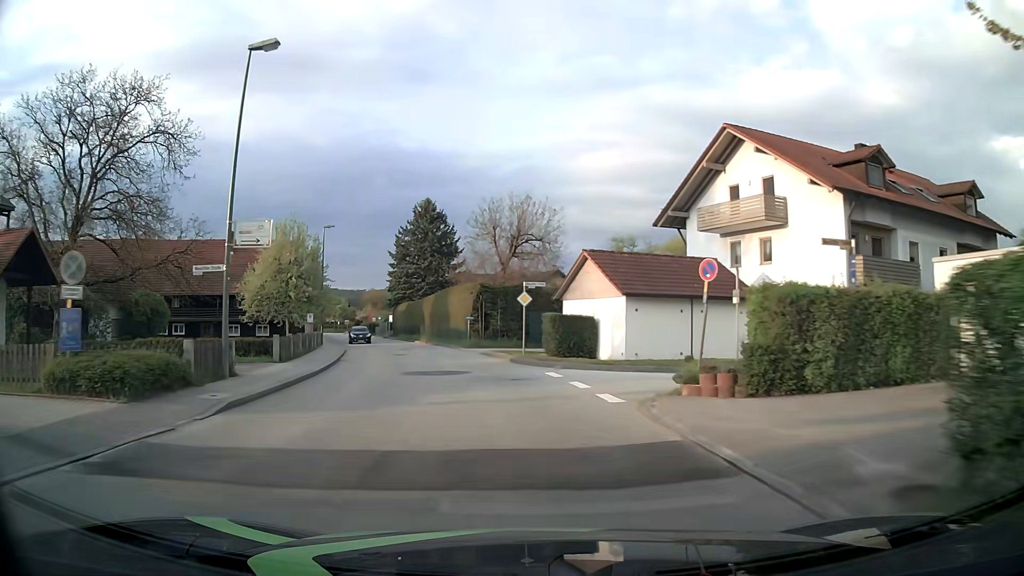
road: unclassified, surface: asphalt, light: Day
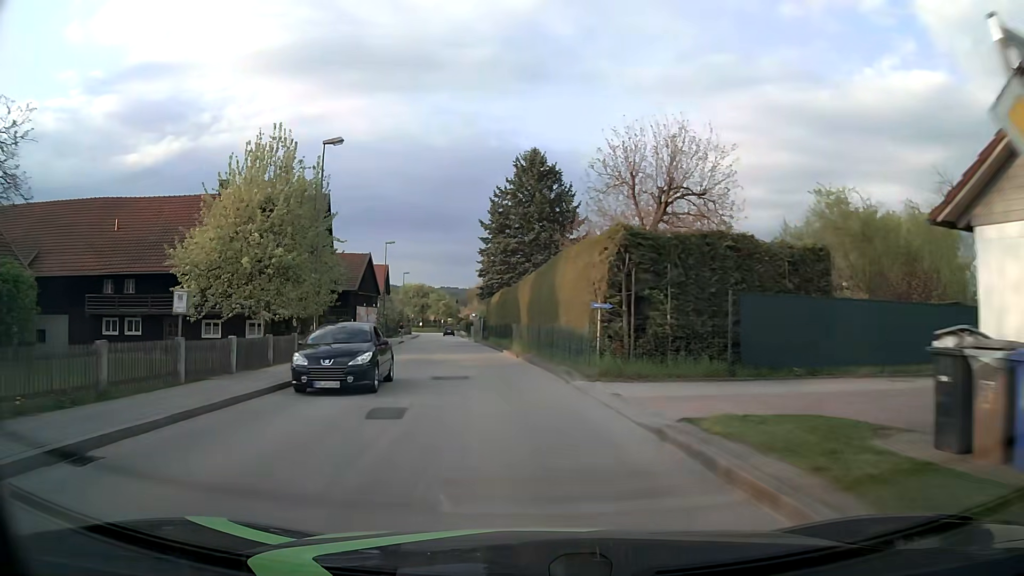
(-1.9, +22.3) m; -10°
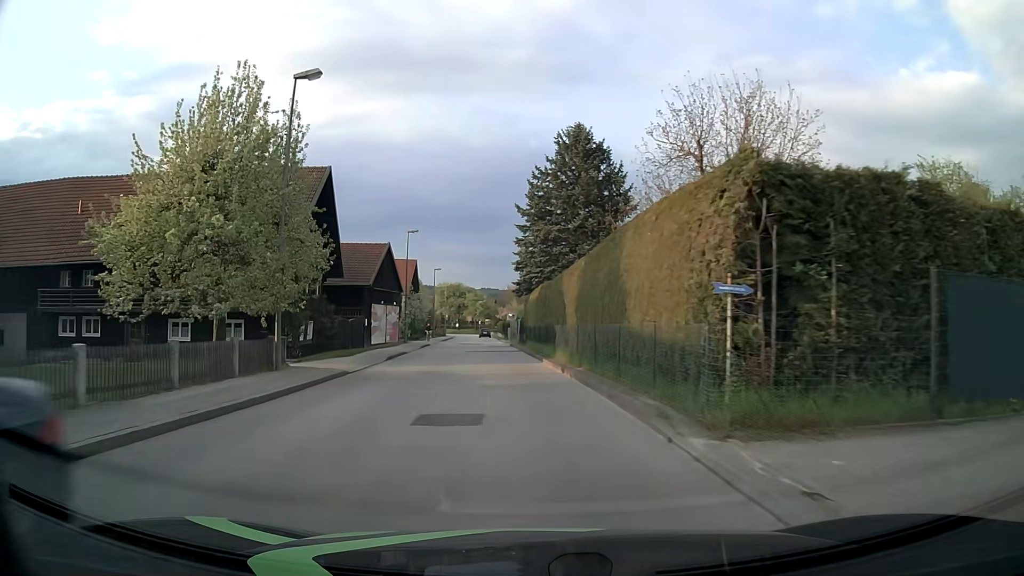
(-0.2, +7.5) m; -3°
(0, +10) (-1, +20) (-2, +30) (-3, +40) (-4, +50) (-4, +60) (-5, +70) (-6, +80) (-7, +90) (-8, +100) m
